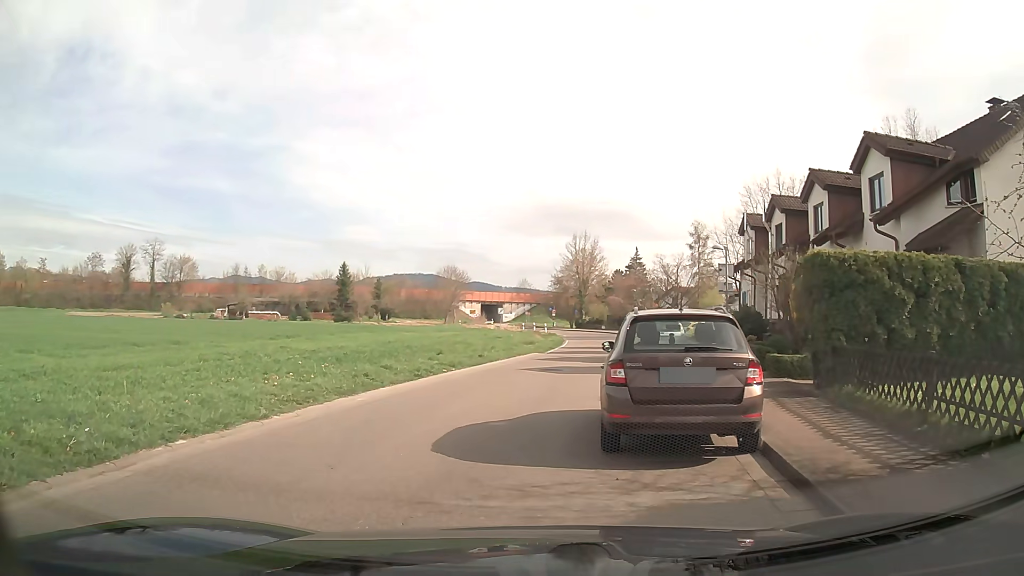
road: tertiary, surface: asphalt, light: Day
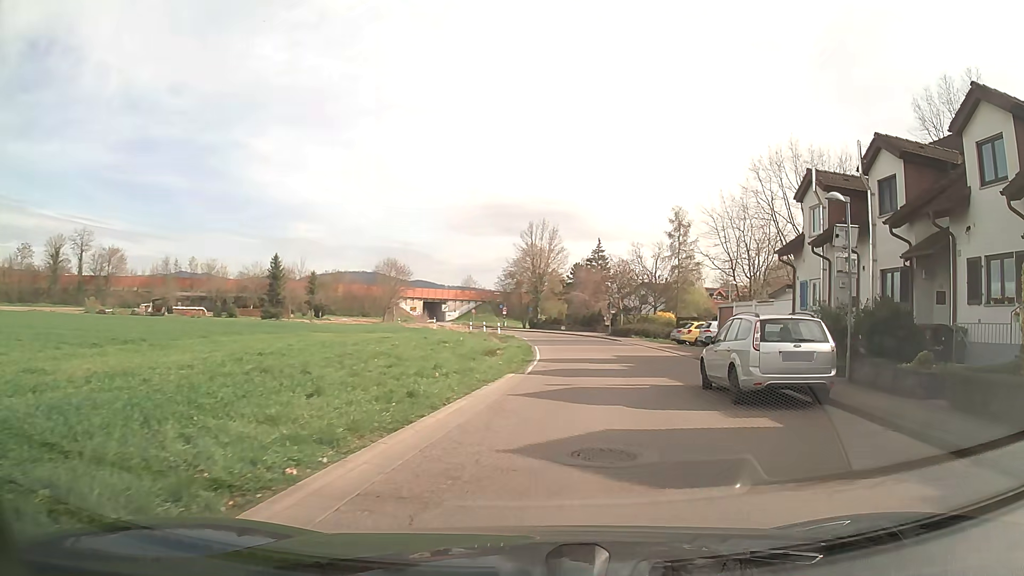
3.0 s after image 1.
(-0.6, +12.8) m; +7°
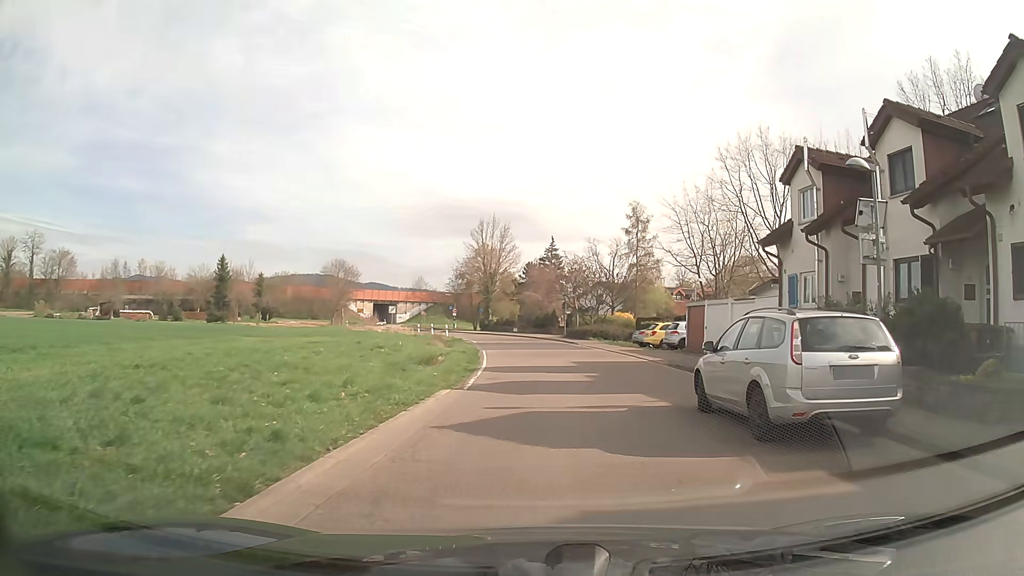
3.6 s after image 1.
(+0.1, +3.7) m; +4°
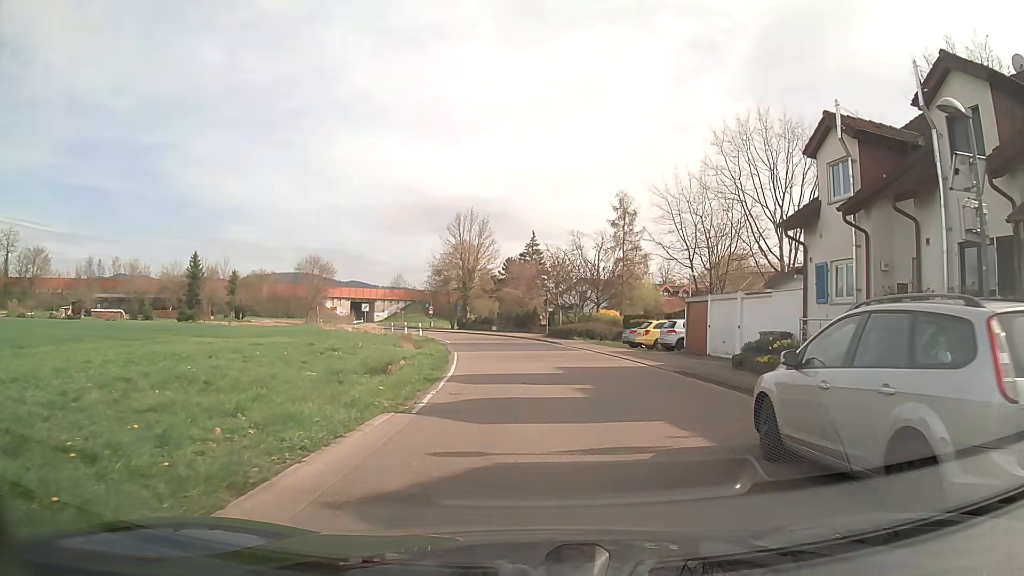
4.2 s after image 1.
(0.0, +3.9) m; +1°
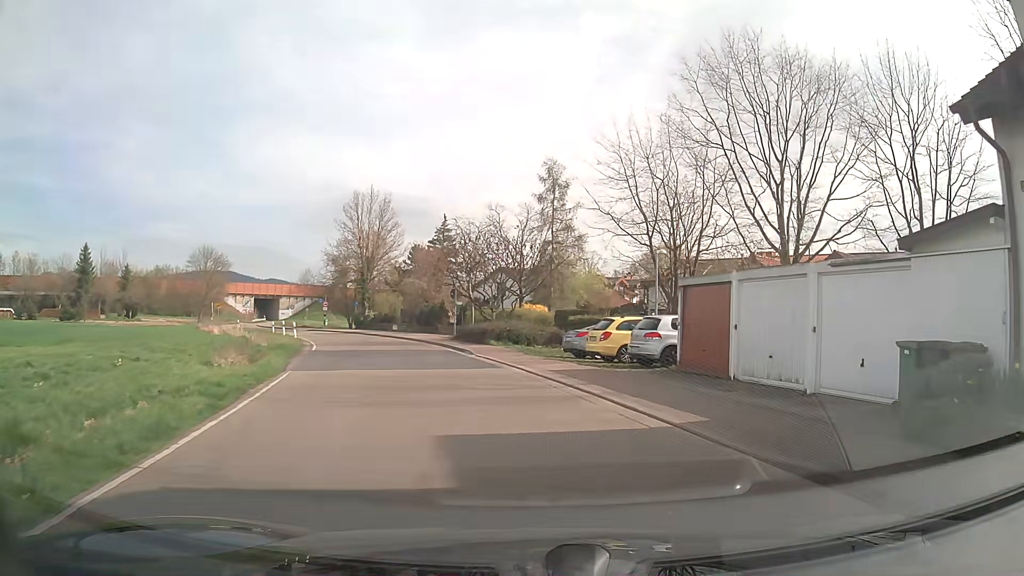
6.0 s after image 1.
(+0.5, +12.1) m; +6°
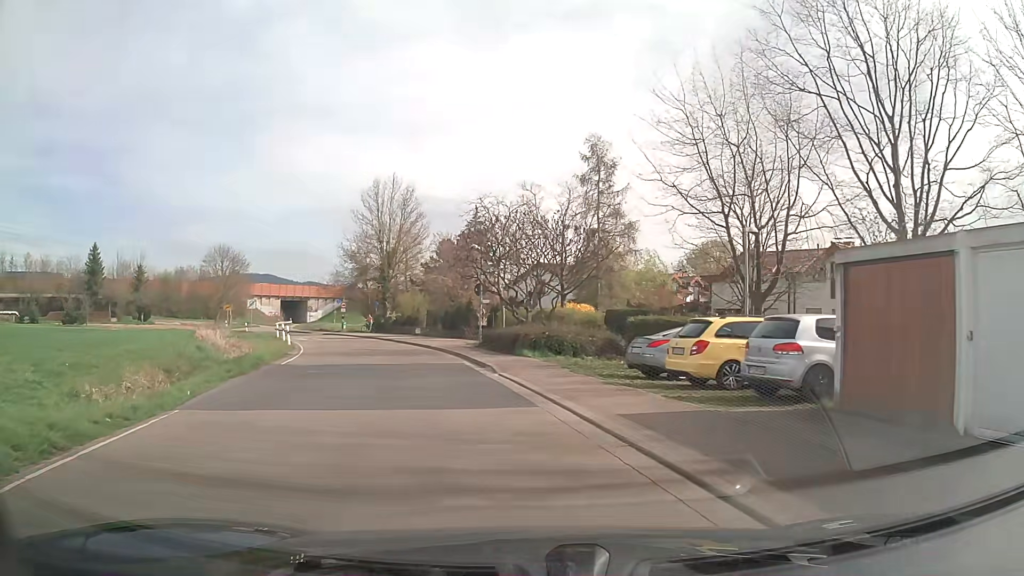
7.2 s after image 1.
(-0.1, +7.6) m; -4°
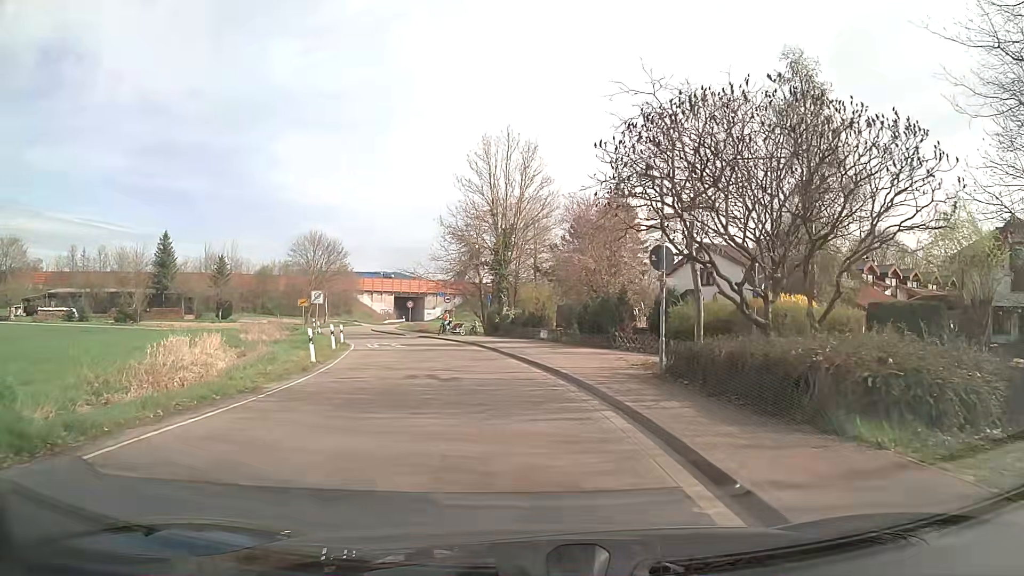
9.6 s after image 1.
(-1.6, +15.0) m; -11°
